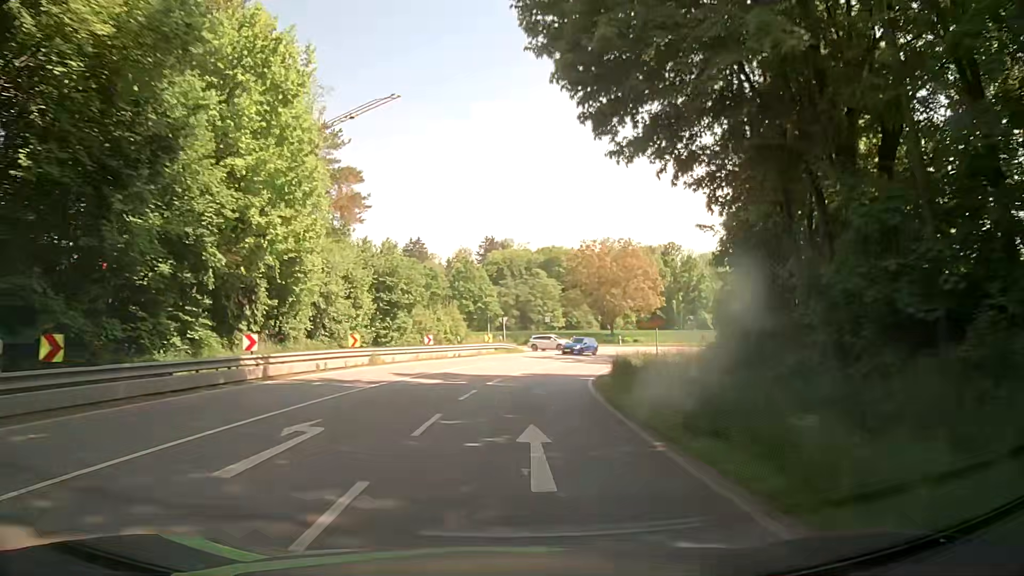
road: secondary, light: Day
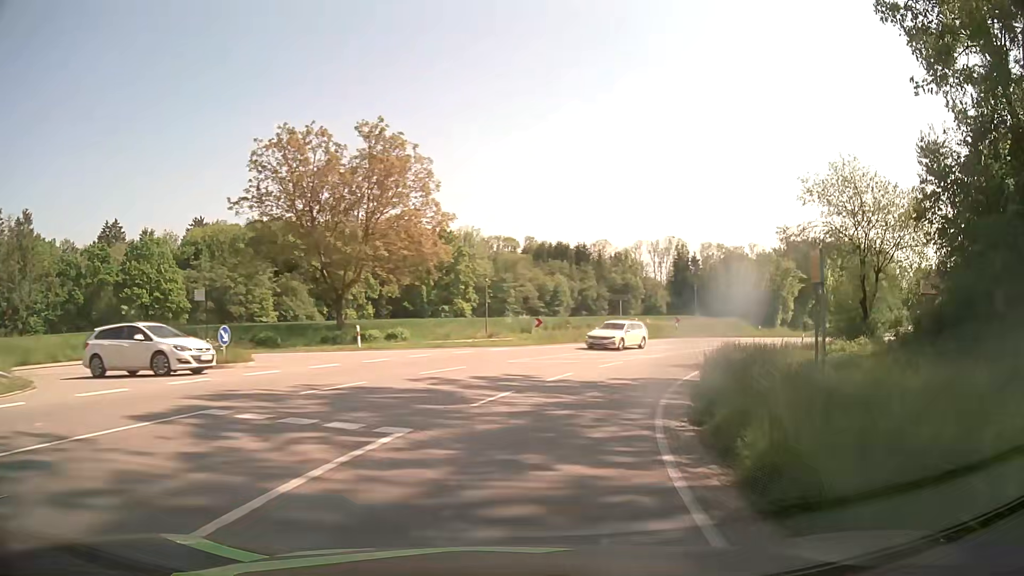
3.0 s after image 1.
(+6.5, +42.8) m; +22°
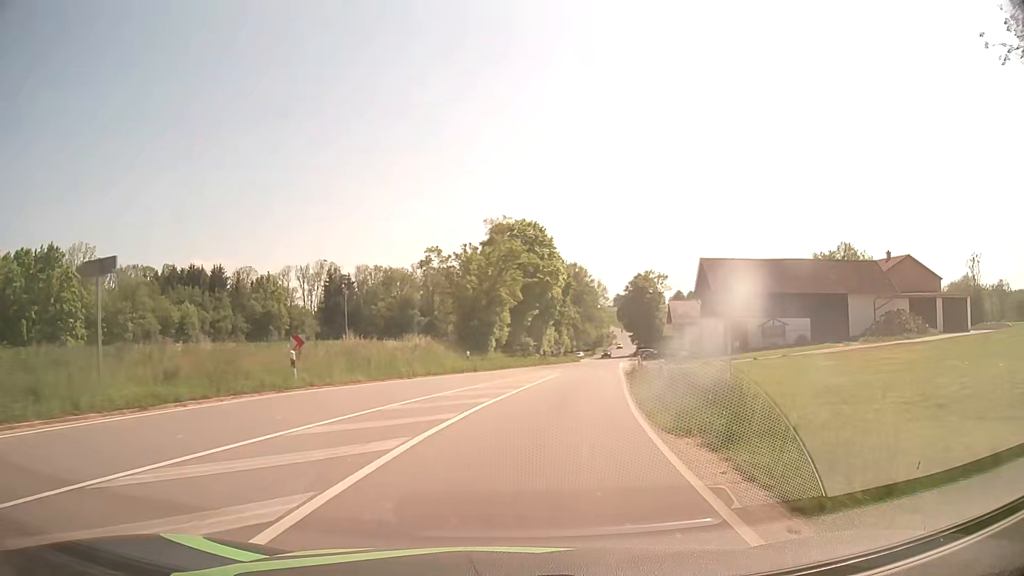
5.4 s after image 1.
(+8.6, +31.1) m; +30°
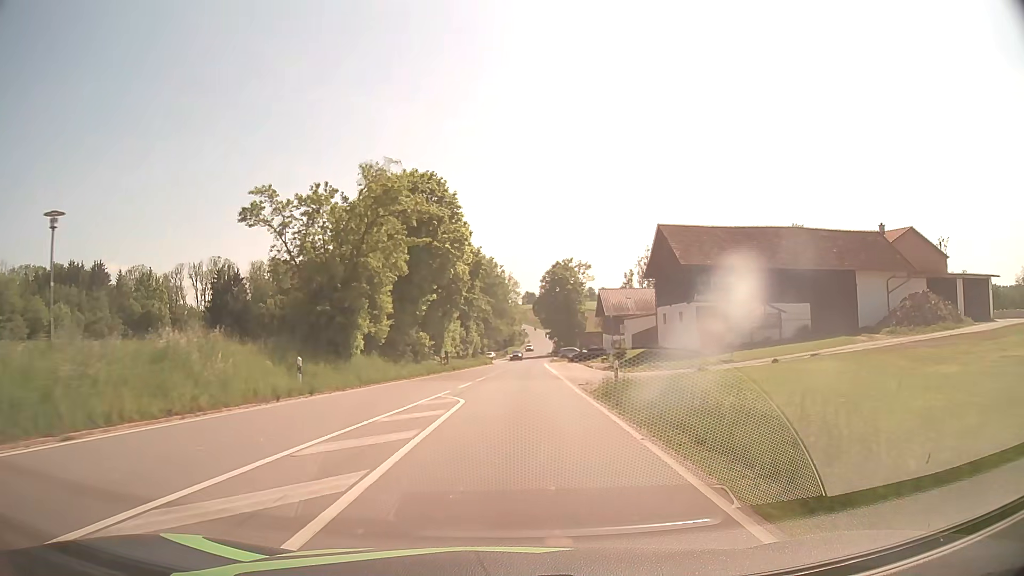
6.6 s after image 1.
(+1.4, +17.4) m; +8°
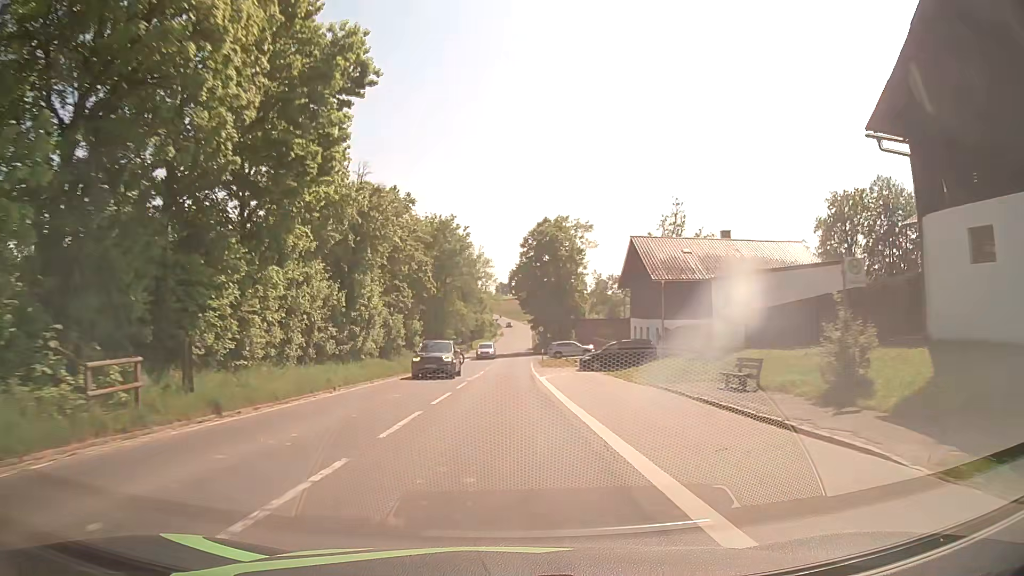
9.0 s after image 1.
(+1.4, +38.2) m; +3°
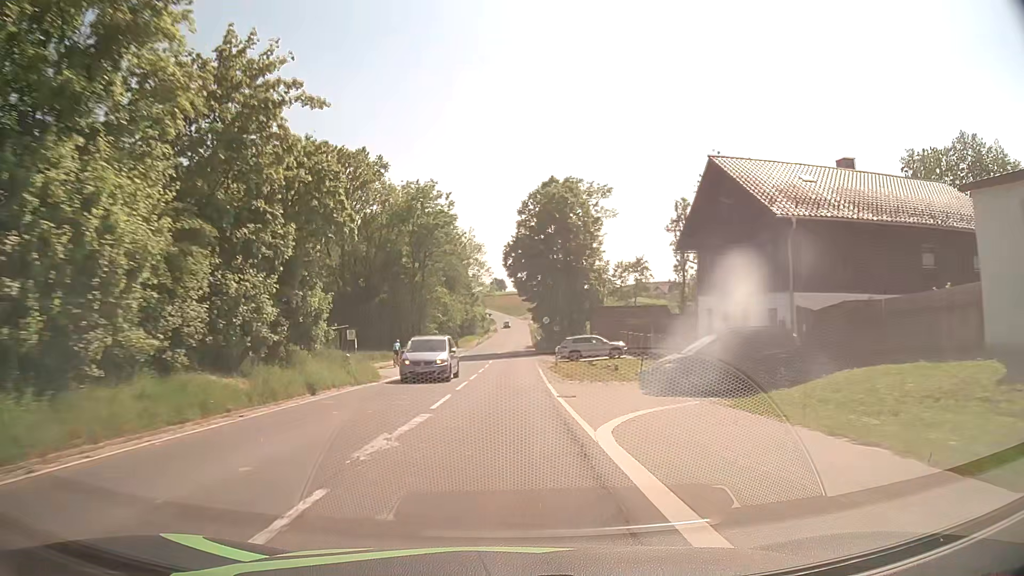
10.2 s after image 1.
(0.0, +20.0) m; 0°
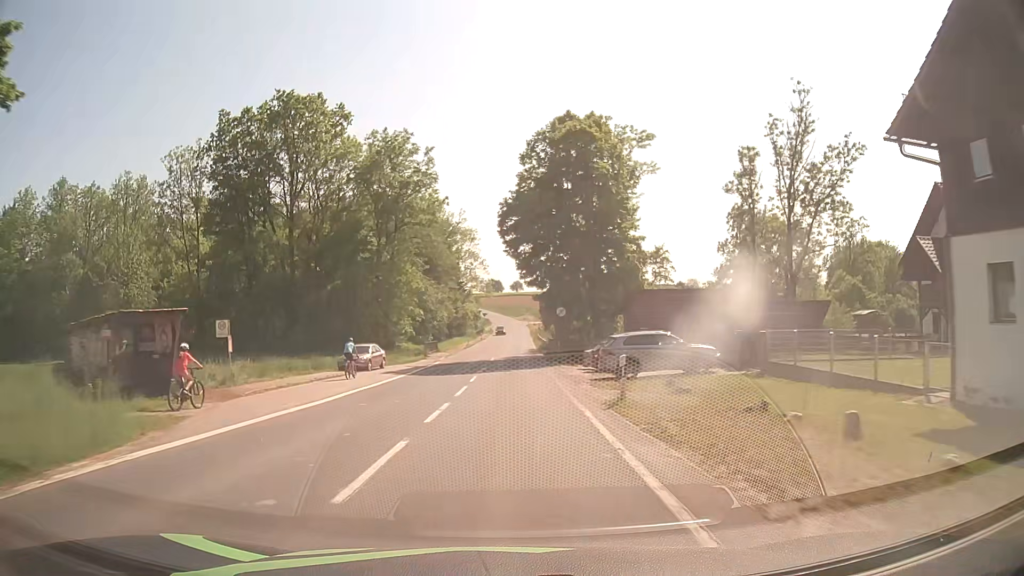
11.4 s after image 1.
(0.0, +20.3) m; 0°
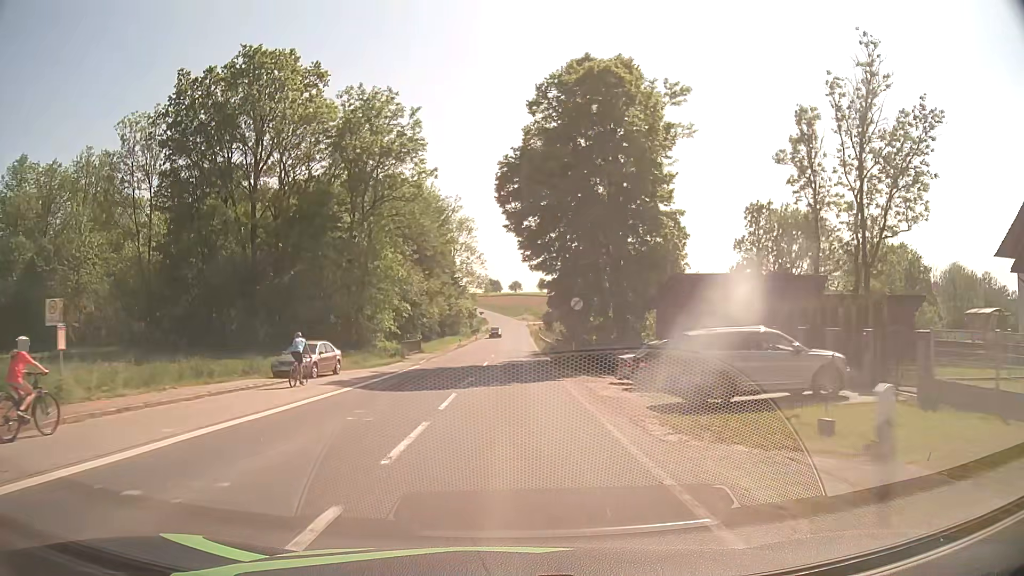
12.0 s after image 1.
(0.0, +10.3) m; 0°
(0, +10) (0, +20) (0, +30) (0, +40) (+1, +50) (+1, +60) (+1, +70) (+1, +80) (+2, +90) (+2, +100) m
